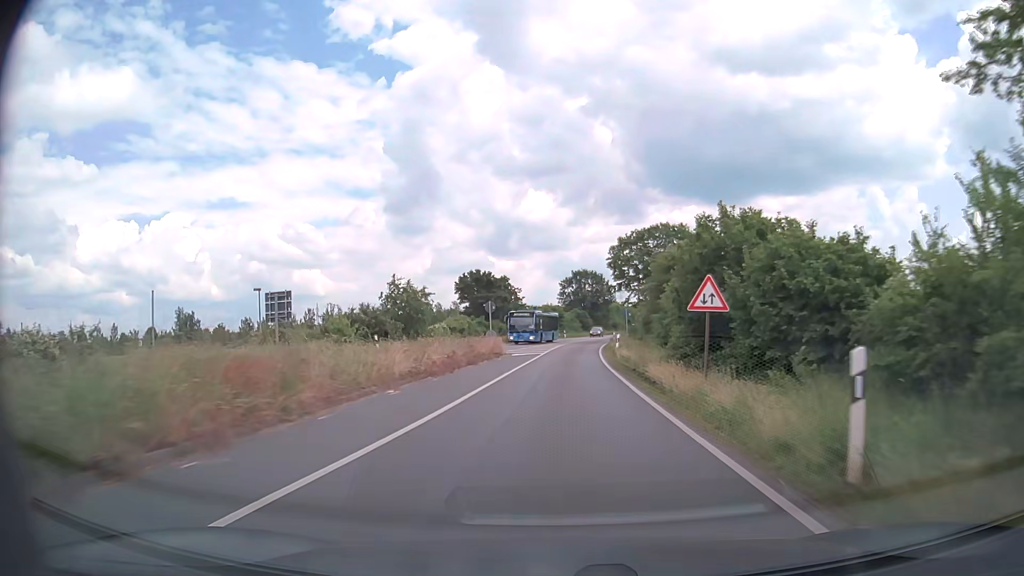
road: primary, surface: asphalt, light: Day
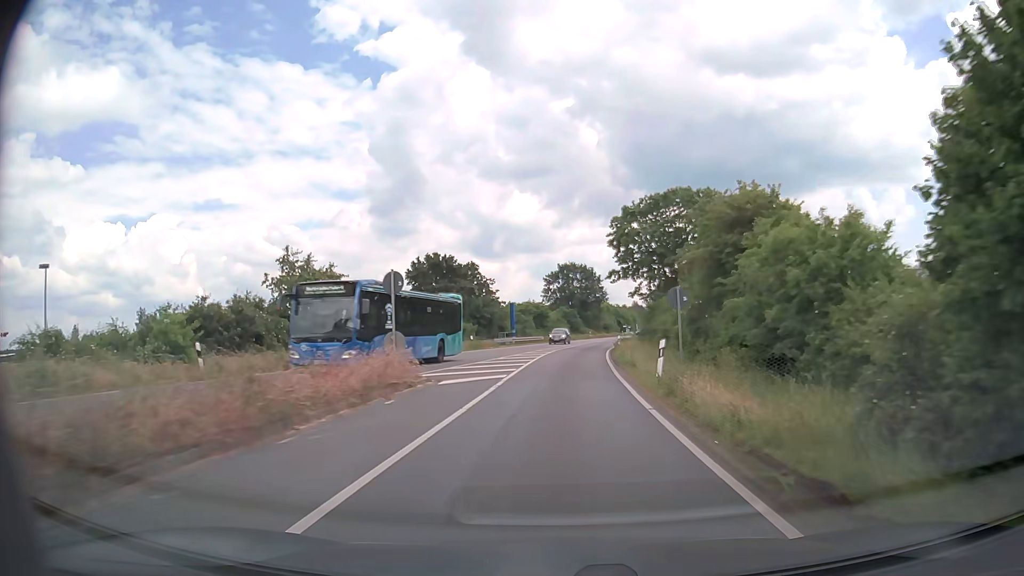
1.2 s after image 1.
(+0.3, +19.0) m; +1°
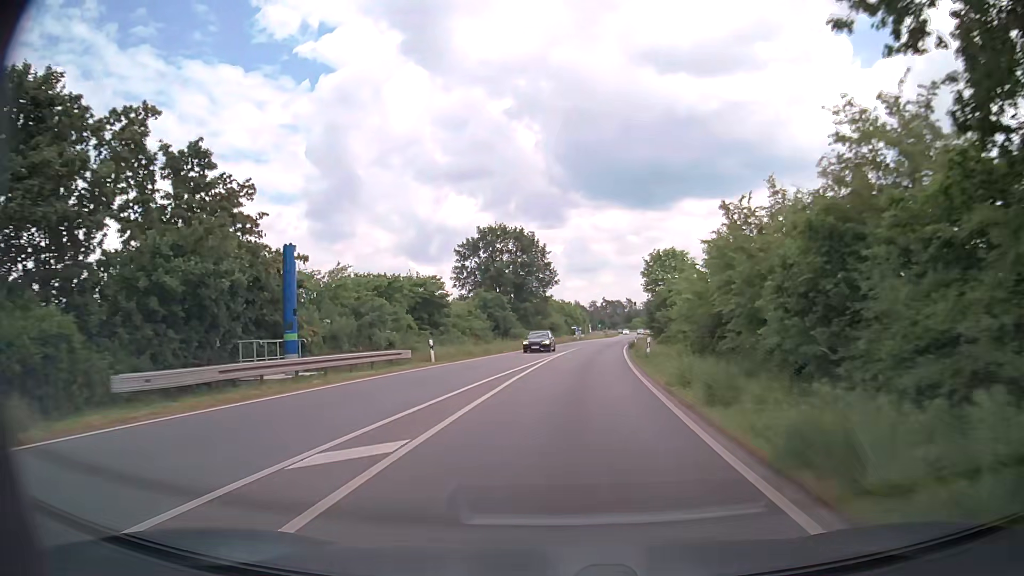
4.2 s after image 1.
(+1.9, +47.8) m; +5°
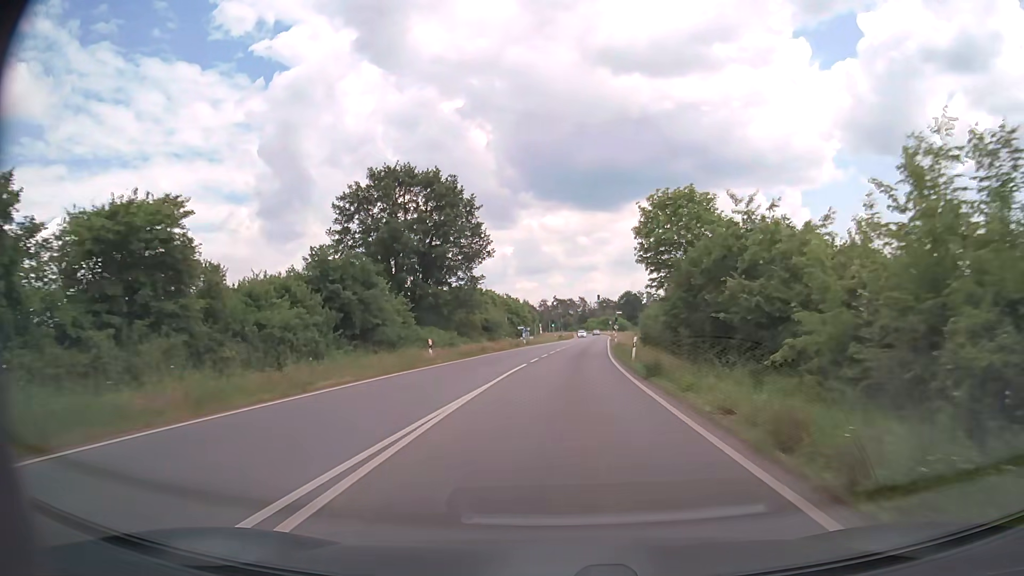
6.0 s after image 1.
(+1.2, +28.9) m; +4°
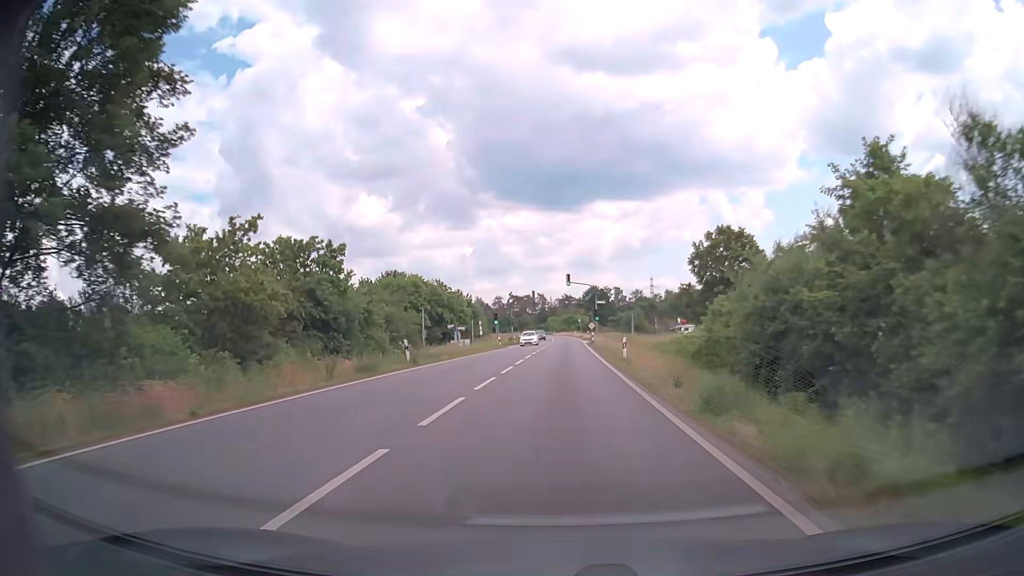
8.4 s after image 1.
(+1.2, +38.8) m; +3°
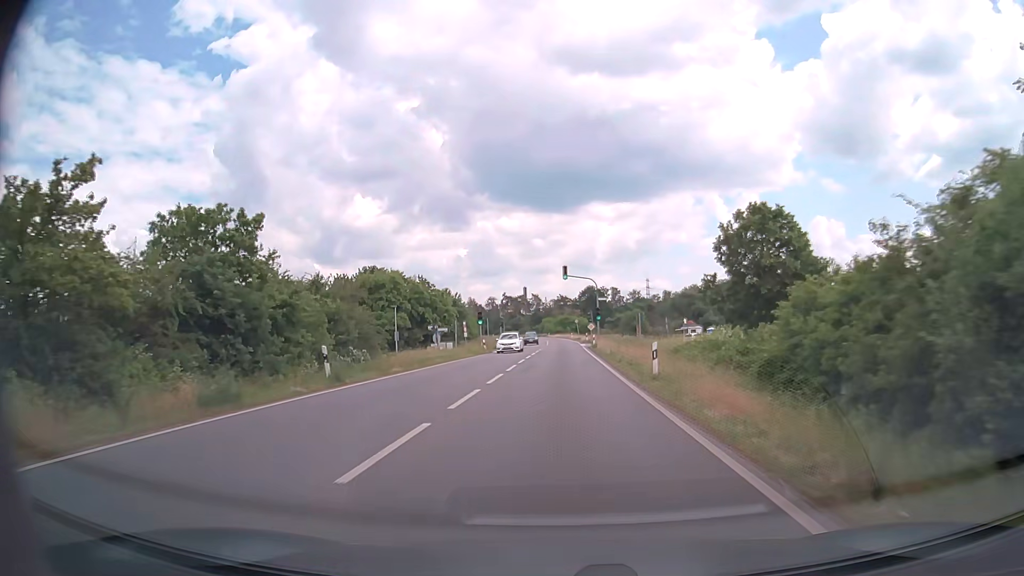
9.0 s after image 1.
(0.0, +9.8) m; 0°
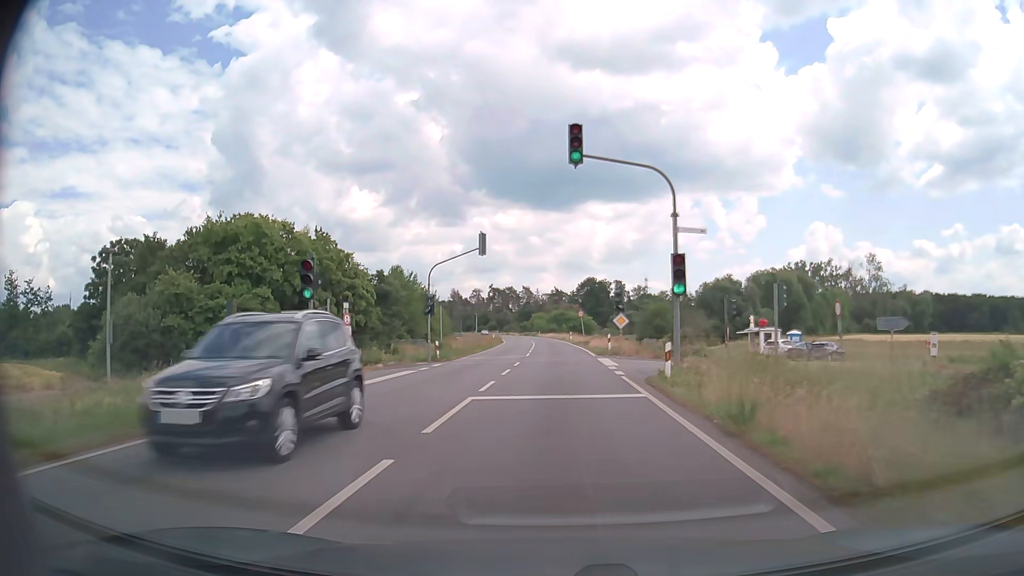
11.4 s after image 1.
(+0.2, +39.2) m; 0°
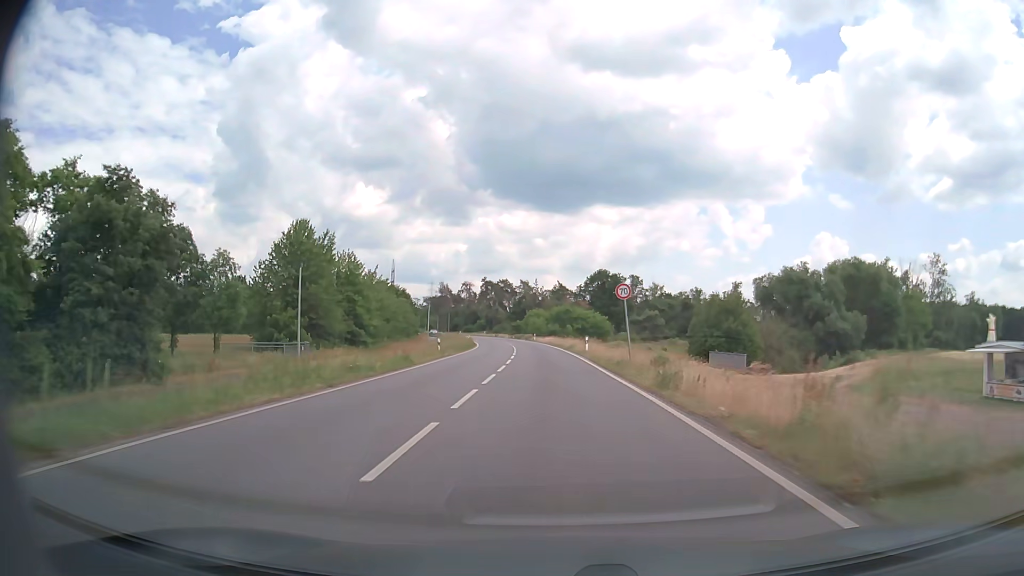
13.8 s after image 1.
(+0.1, +39.5) m; 0°
(0, +10) (0, +20) (0, +30) (-1, +40) (-1, +50) (-2, +60) (-2, +70) (-3, +80) (-5, +90) (-6, +100) m
